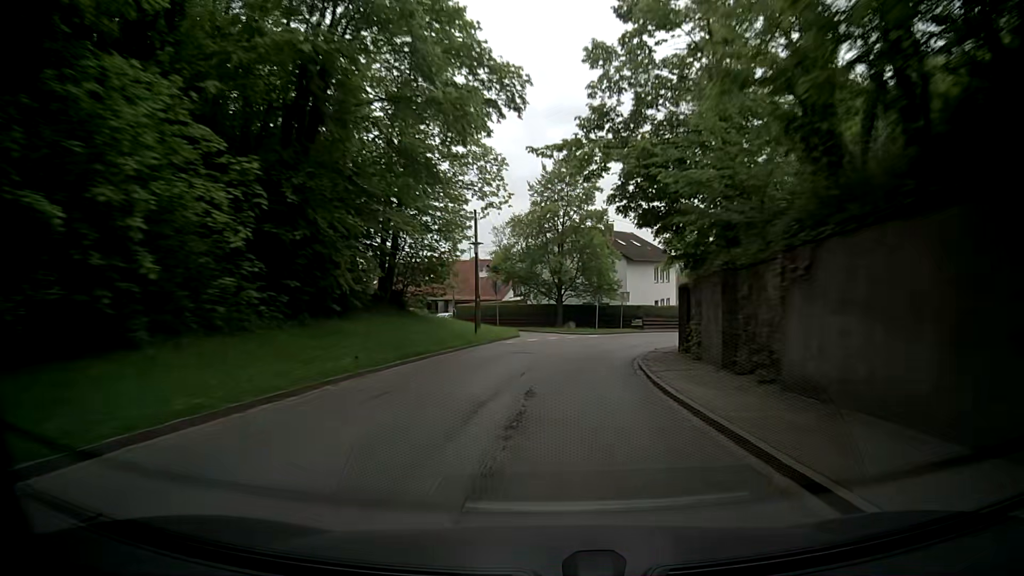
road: tertiary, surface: asphalt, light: Day
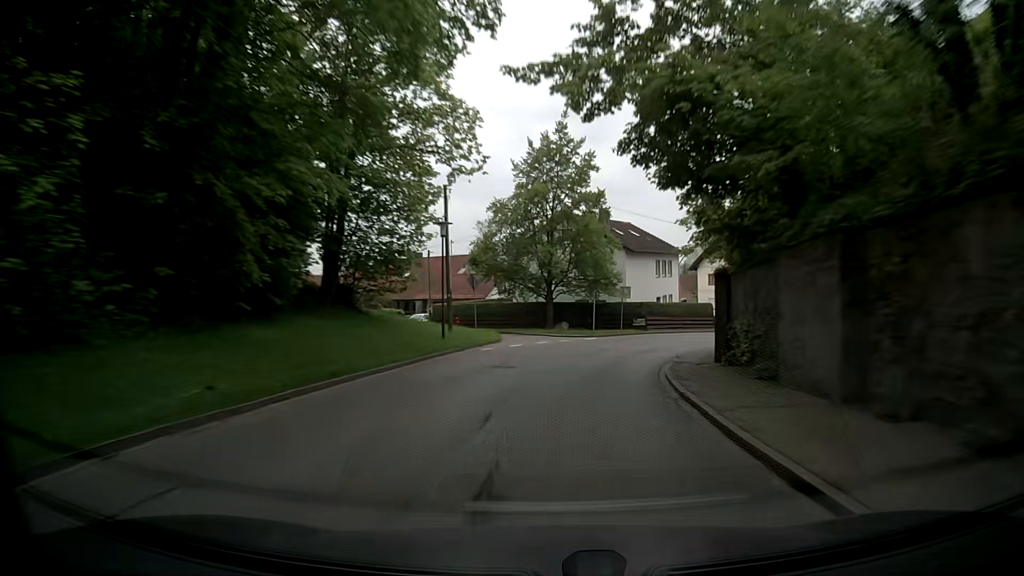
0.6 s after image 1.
(+0.2, +7.0) m; +3°
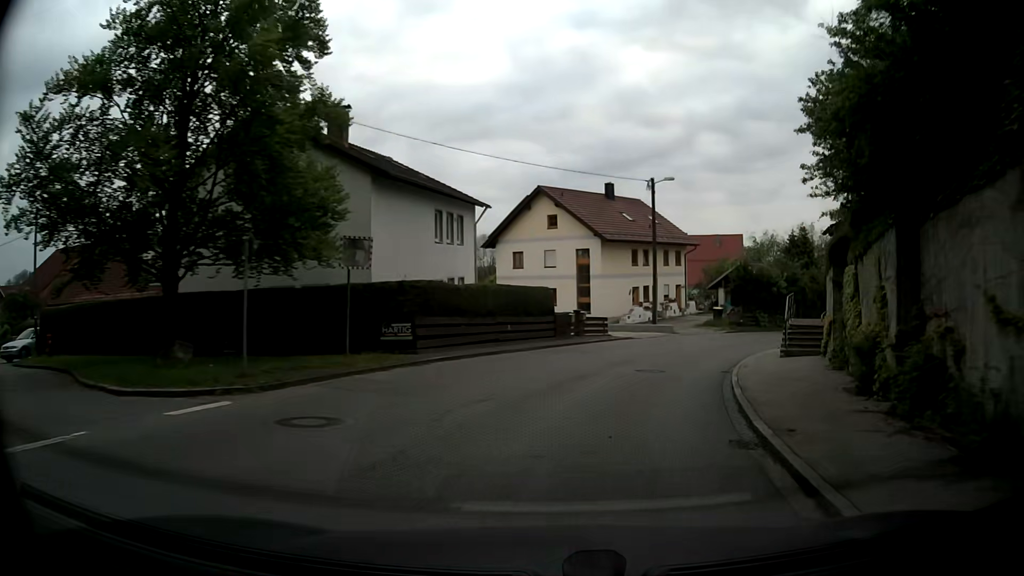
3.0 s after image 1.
(+2.6, +26.7) m; +16°
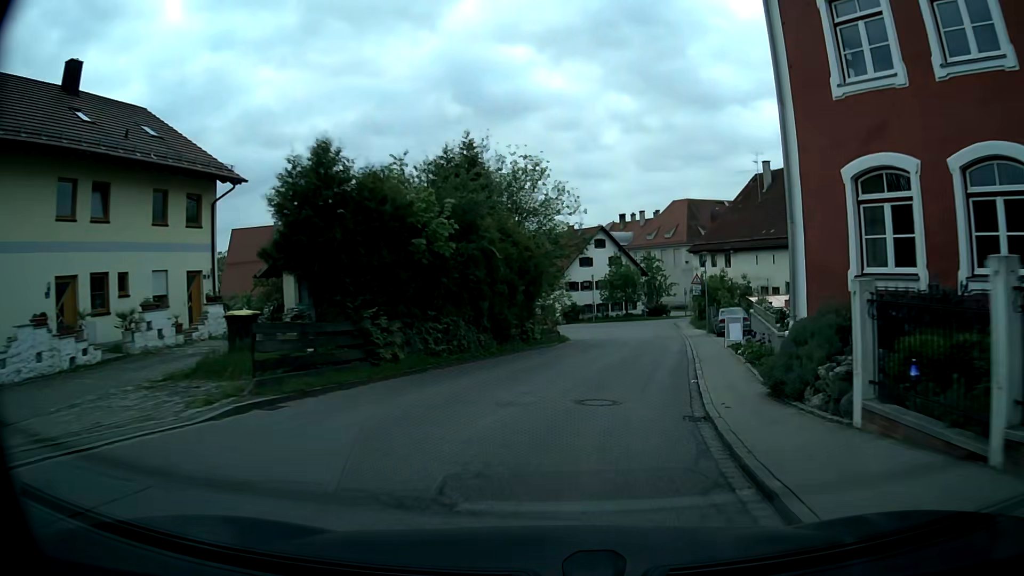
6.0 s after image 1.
(+9.6, +30.9) m; +33°
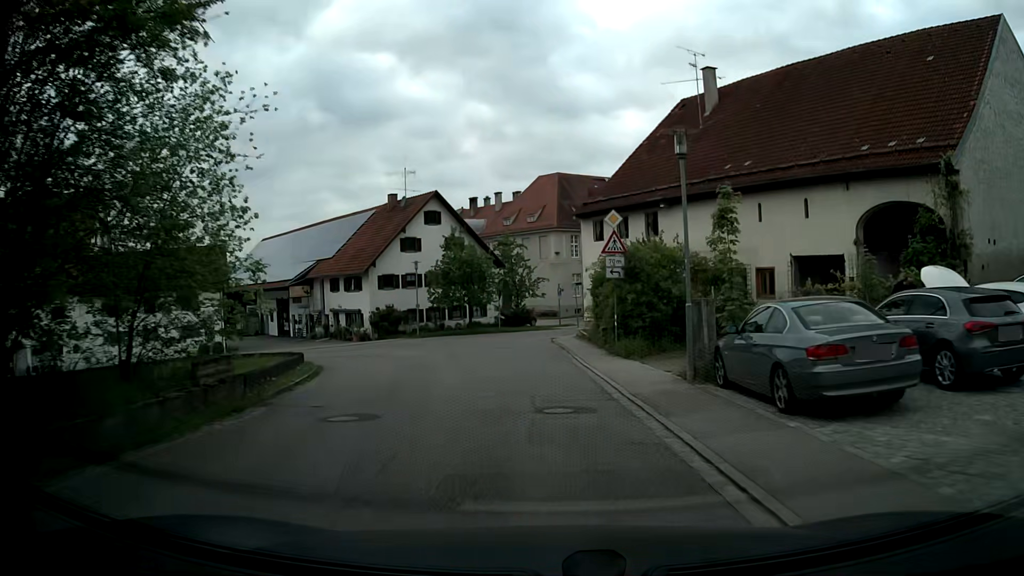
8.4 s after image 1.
(+3.5, +25.7) m; +12°
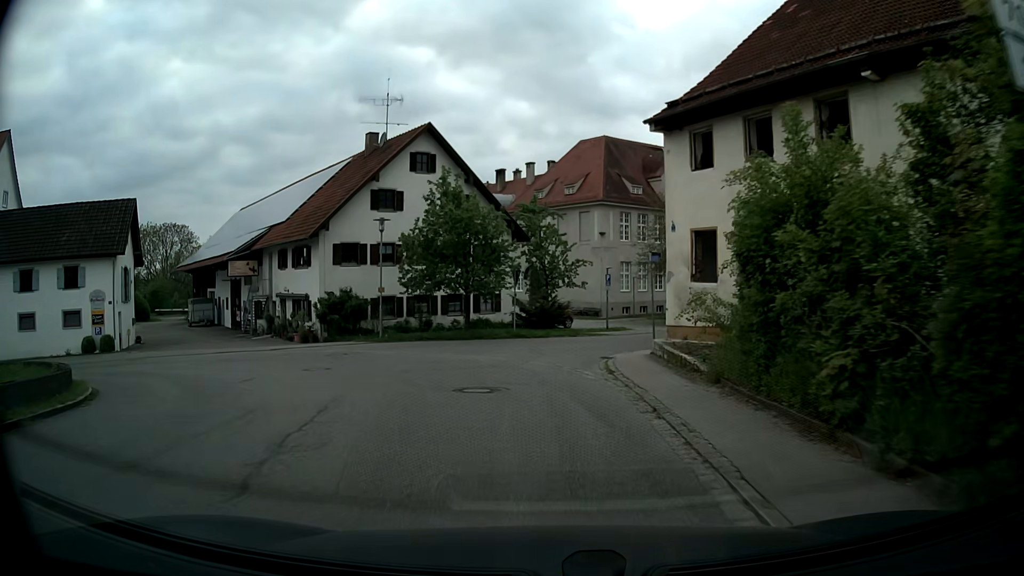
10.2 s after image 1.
(-0.1, +17.3) m; -3°
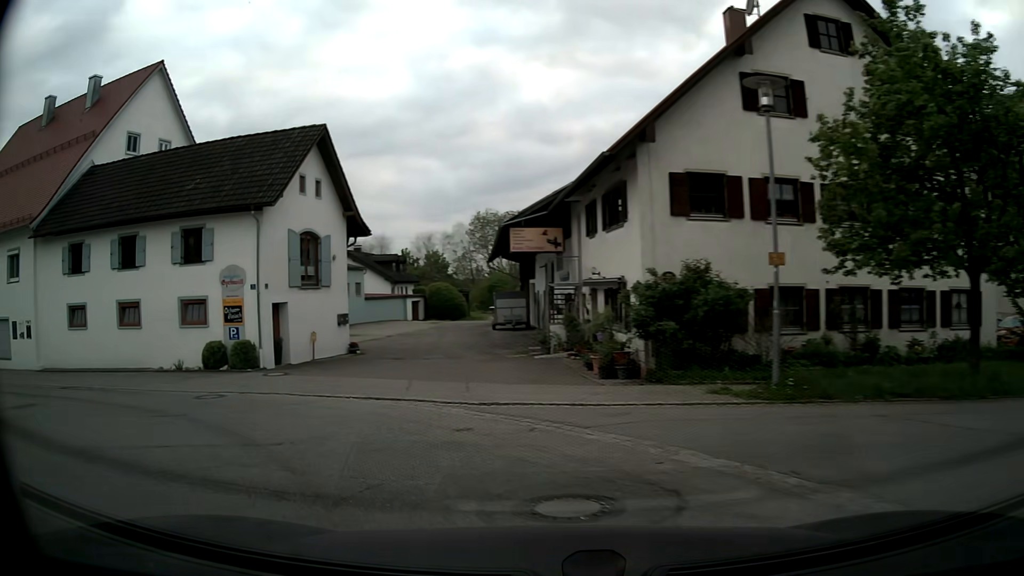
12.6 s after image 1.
(-3.1, +17.0) m; -34°
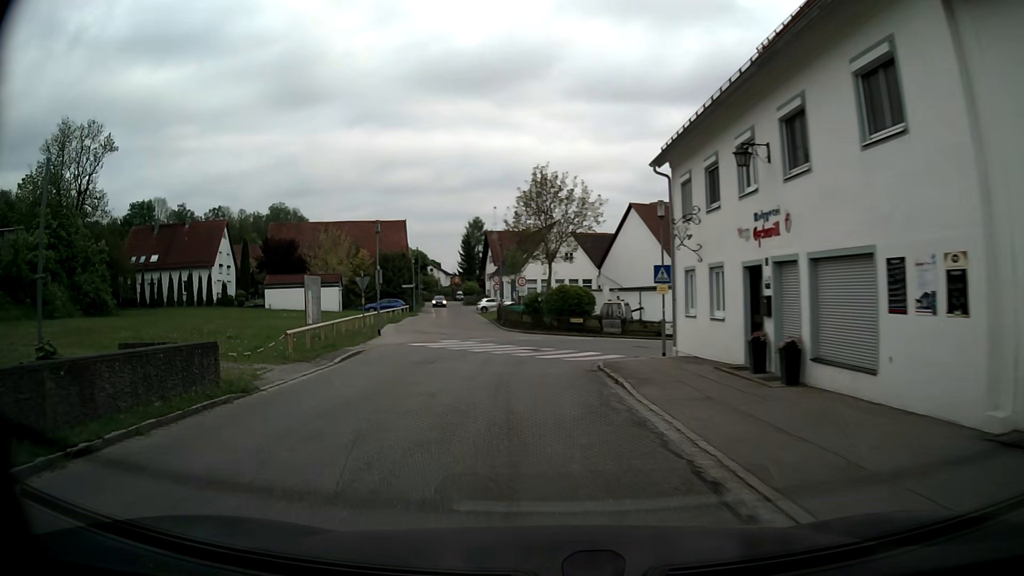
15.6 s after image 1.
(-13.4, +15.6) m; -74°
(-1, +10) (-1, +20) (+3, +29) (+12, +33) (+22, +35) (+32, +36) (+42, +38) (+52, +41) (+61, +44) (+71, +47) m
